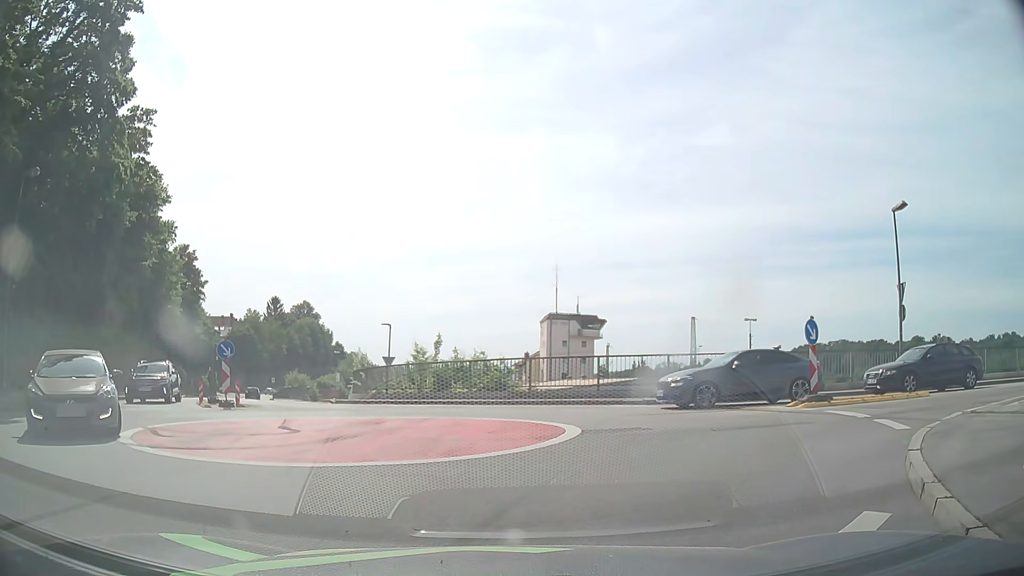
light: Day
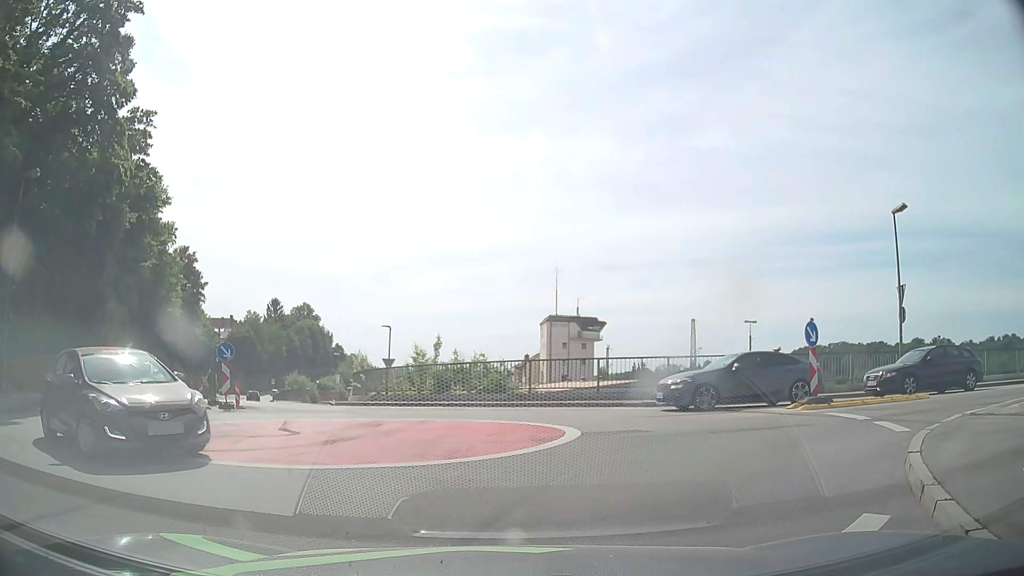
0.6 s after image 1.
(0.0, +0.1) m; 0°
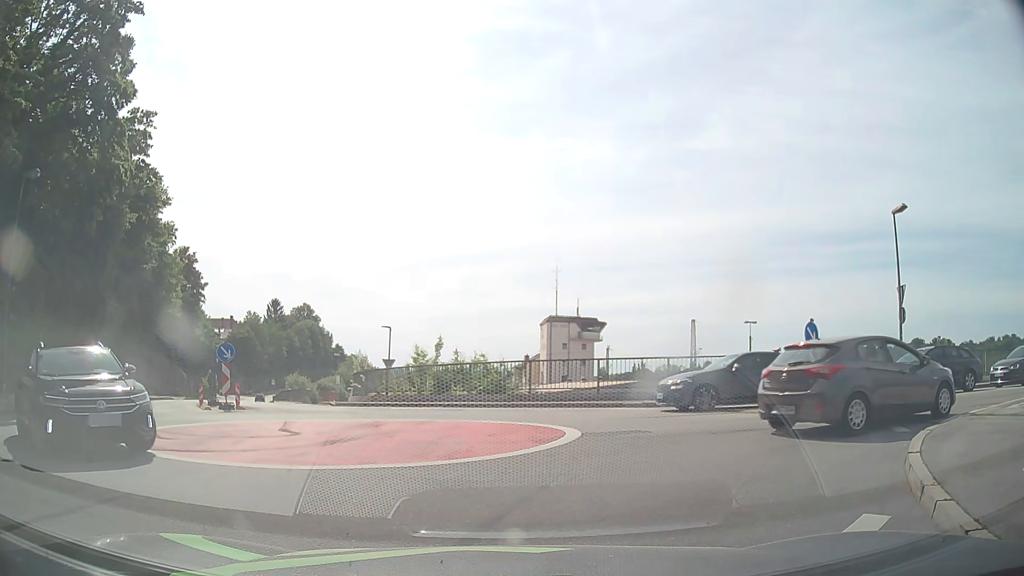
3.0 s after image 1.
(0.0, +0.1) m; 0°
(+2, +10) (0, +19) (-7, +26) (-12, +35) (-16, +44) (-19, +54) (-23, +63) (-26, +72) (-29, +82) (-33, +91) m
